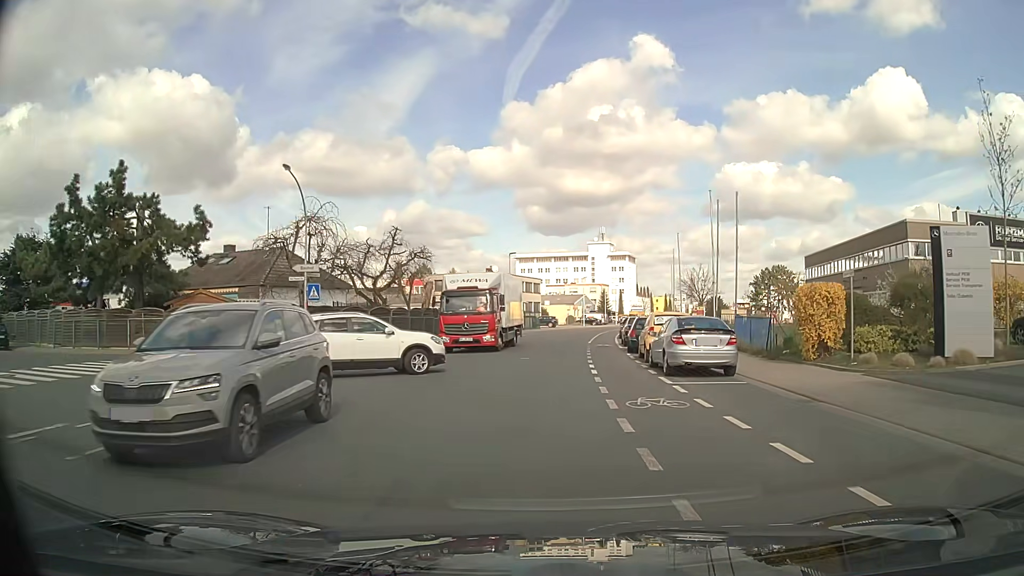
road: tertiary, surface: asphalt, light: Day
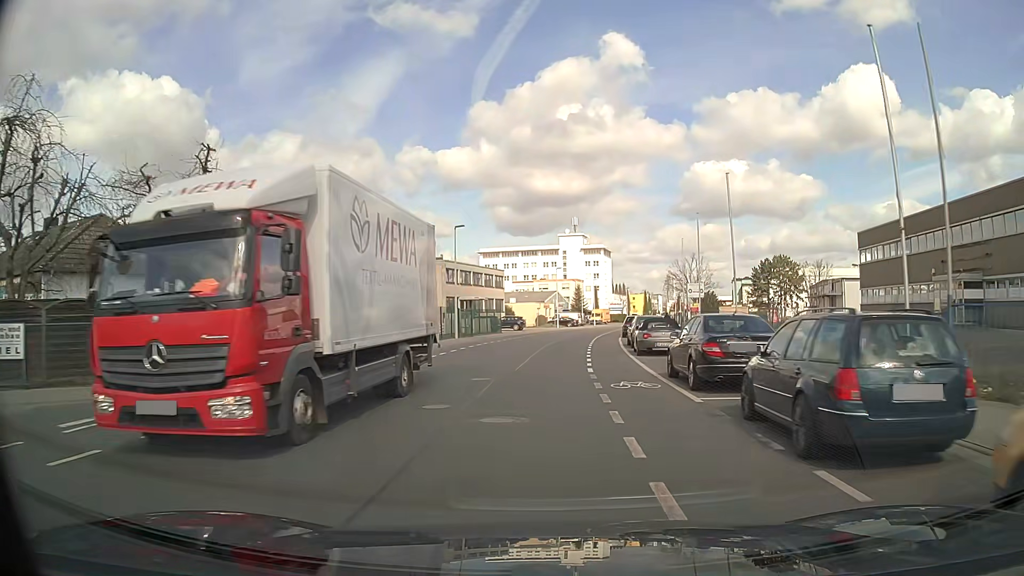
(+0.5, +20.2) m; +3°
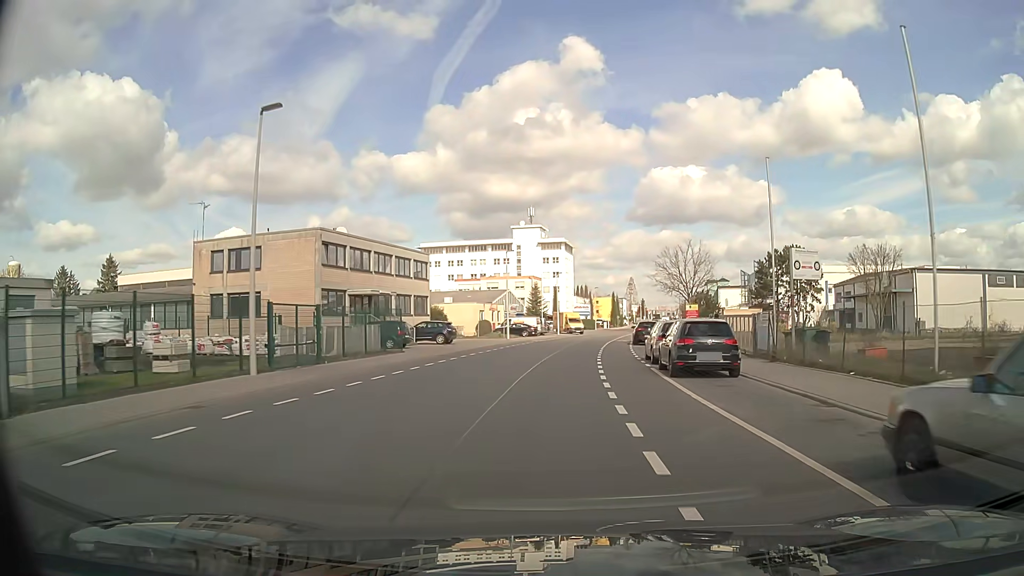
(+0.8, +28.0) m; +4°
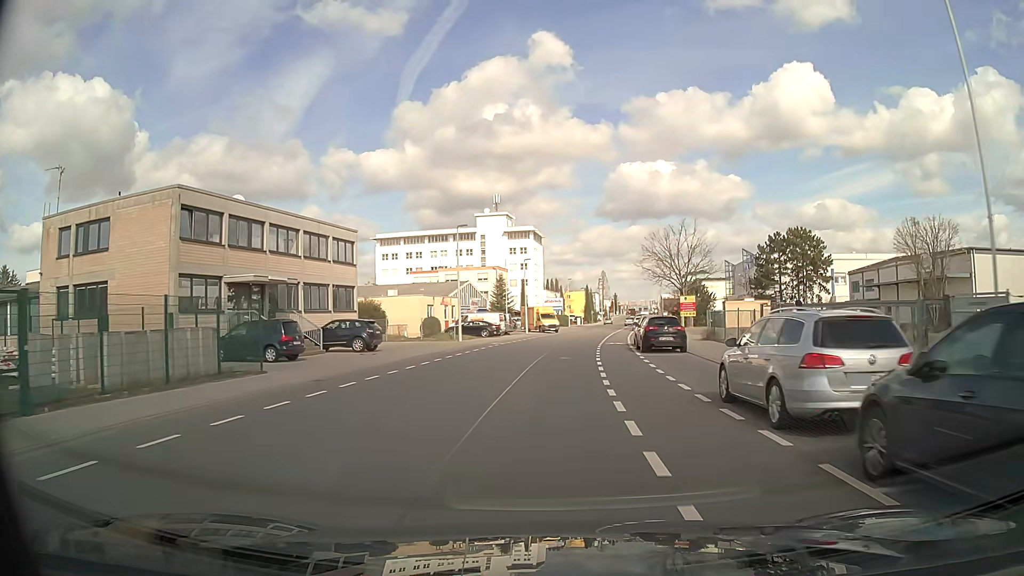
(+0.3, +14.2) m; +2°
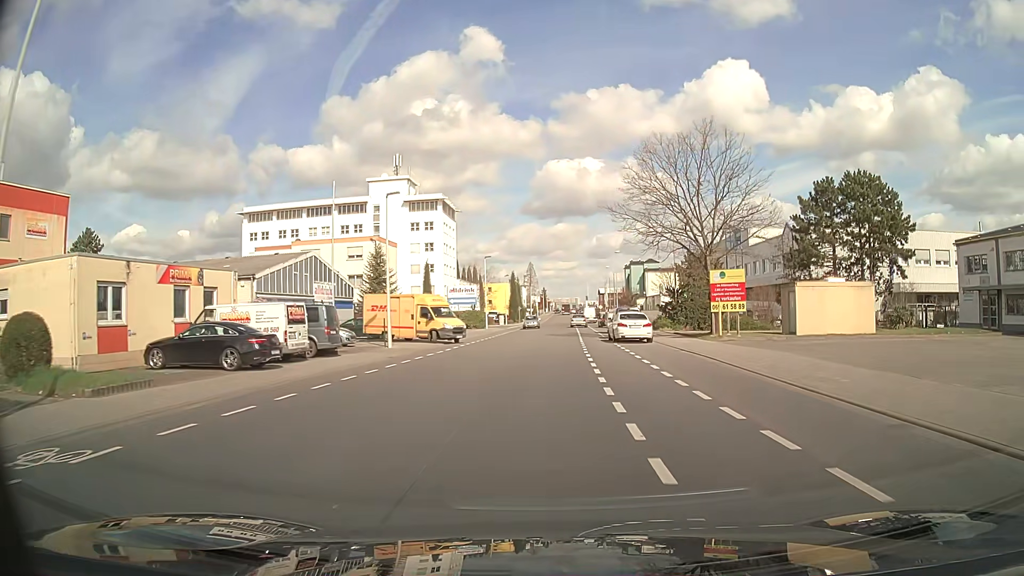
(+2.2, +36.5) m; +7°
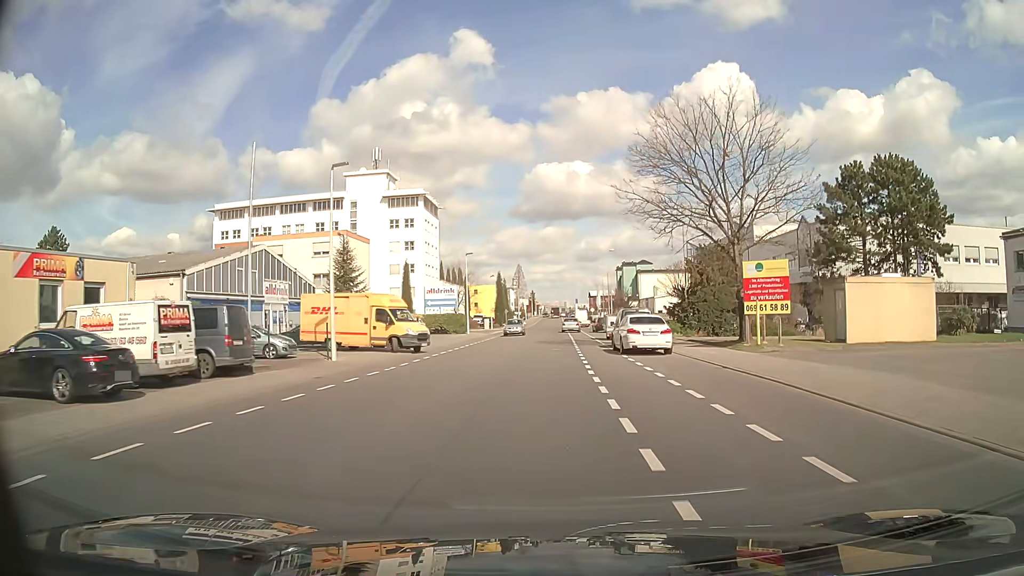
(+0.1, +7.5) m; +1°
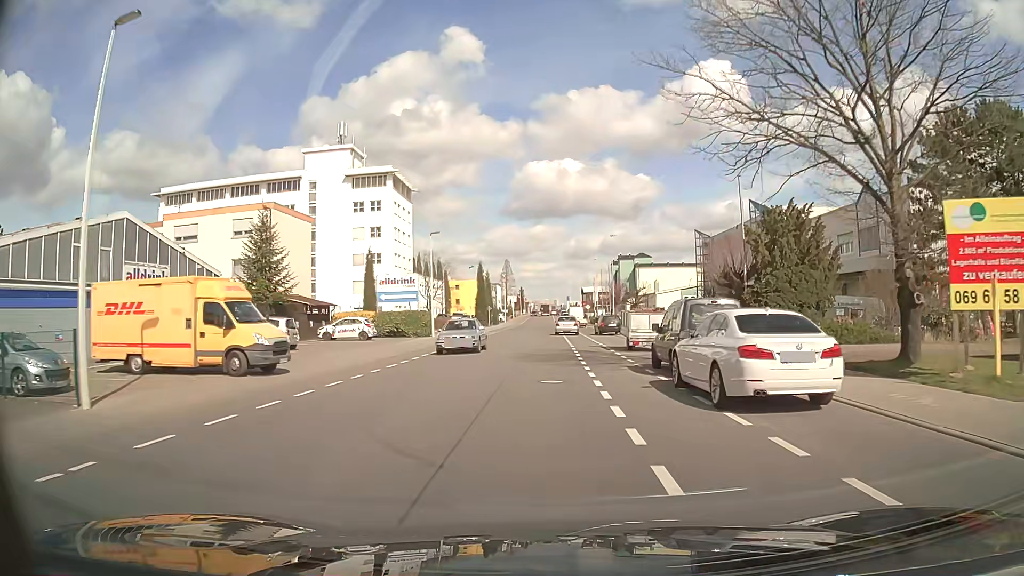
(+0.2, +15.0) m; +1°
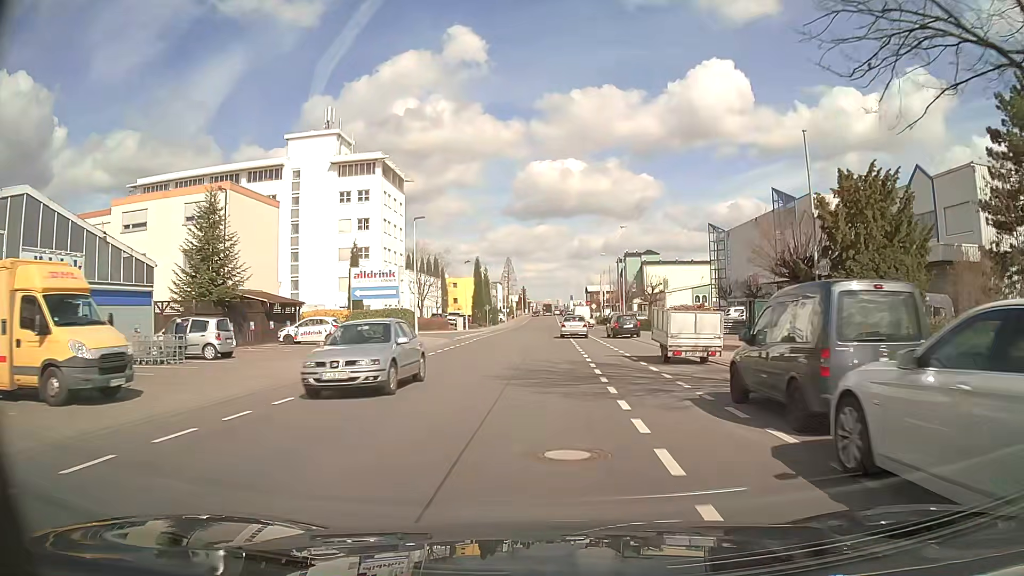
(0.0, +7.5) m; 0°
